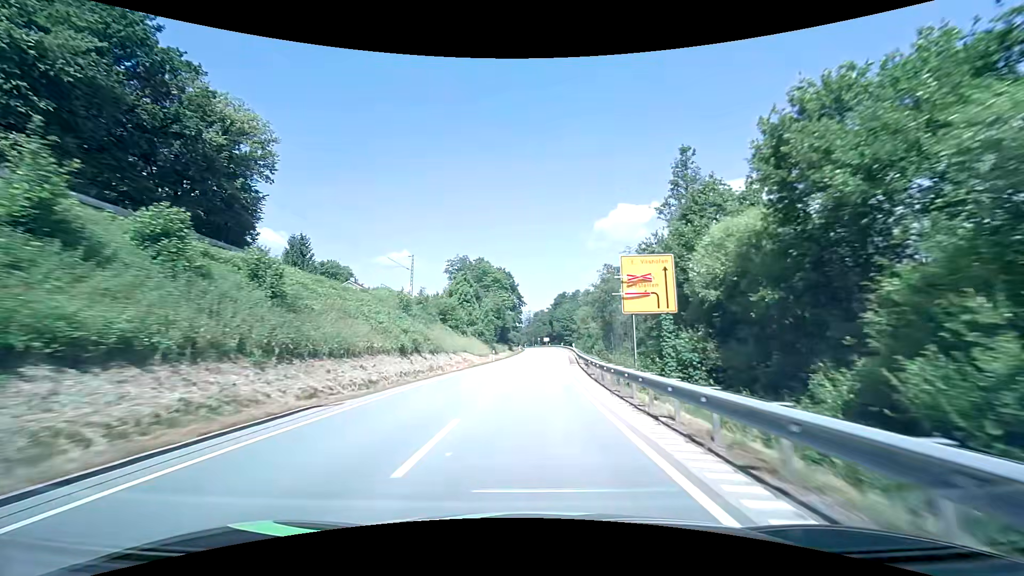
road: primary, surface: asphalt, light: Day
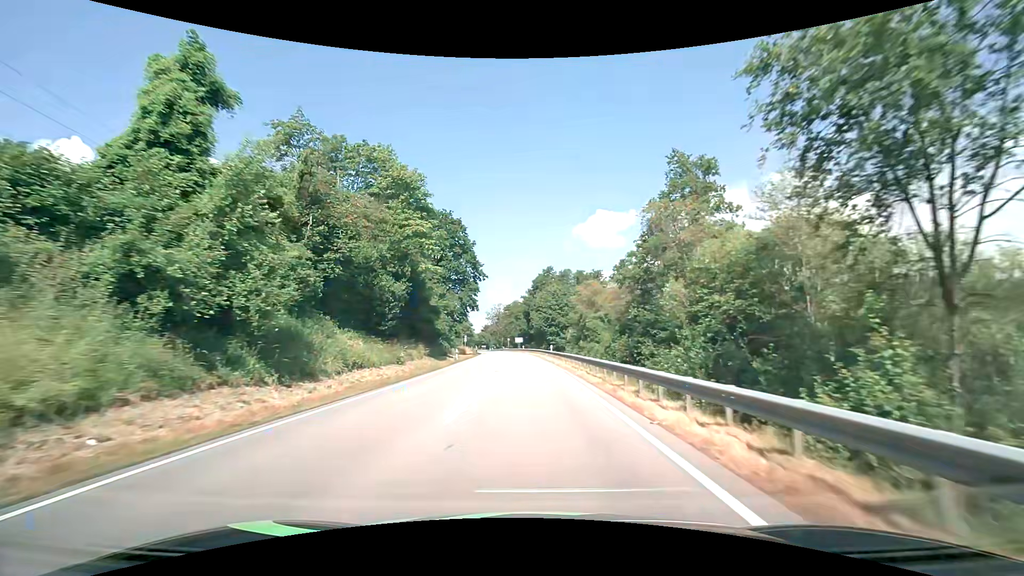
(+2.0, +55.7) m; +3°
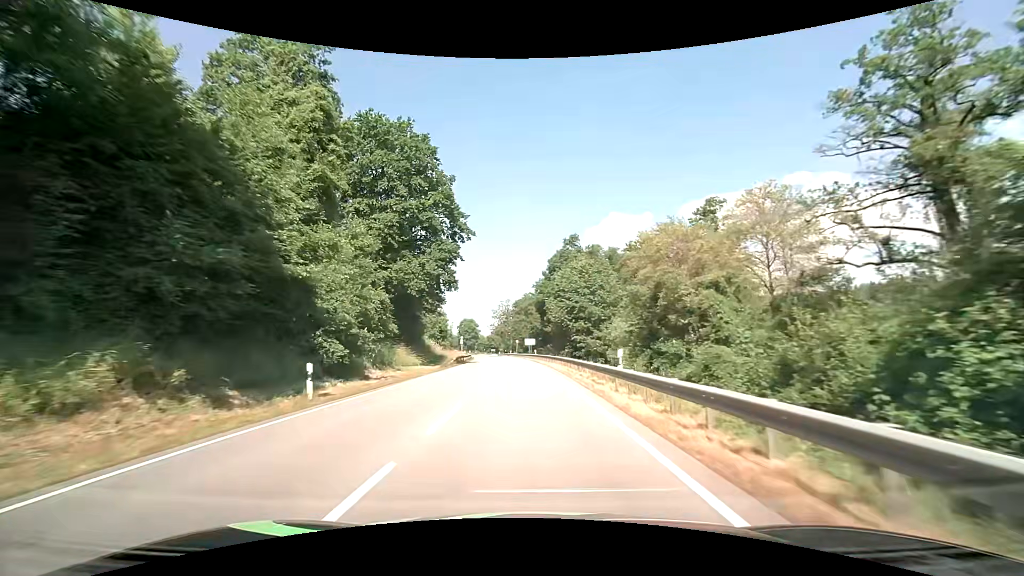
(-0.2, +31.7) m; -2°
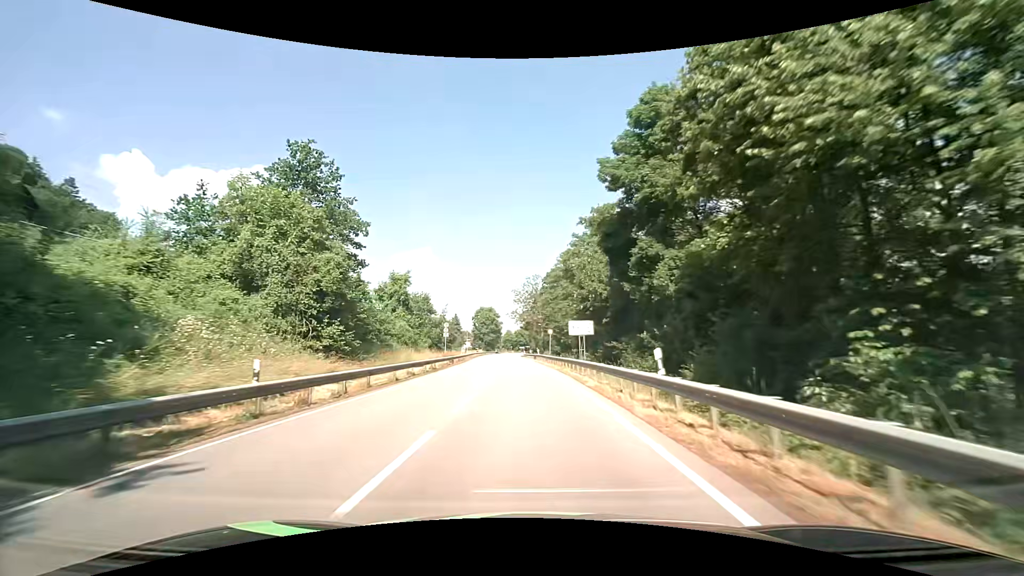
(-1.2, +52.0) m; -3°
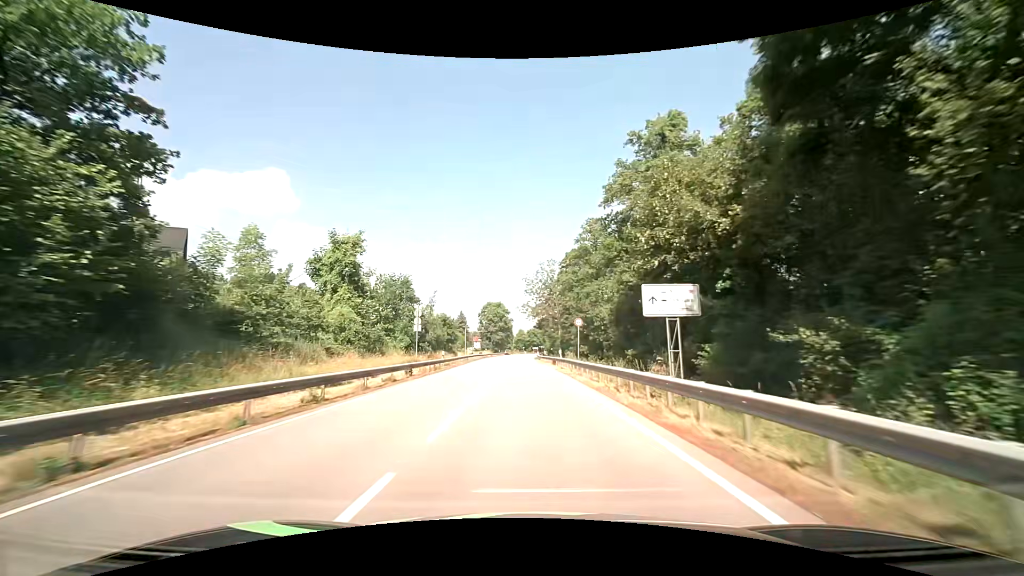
(-0.5, +20.9) m; -1°
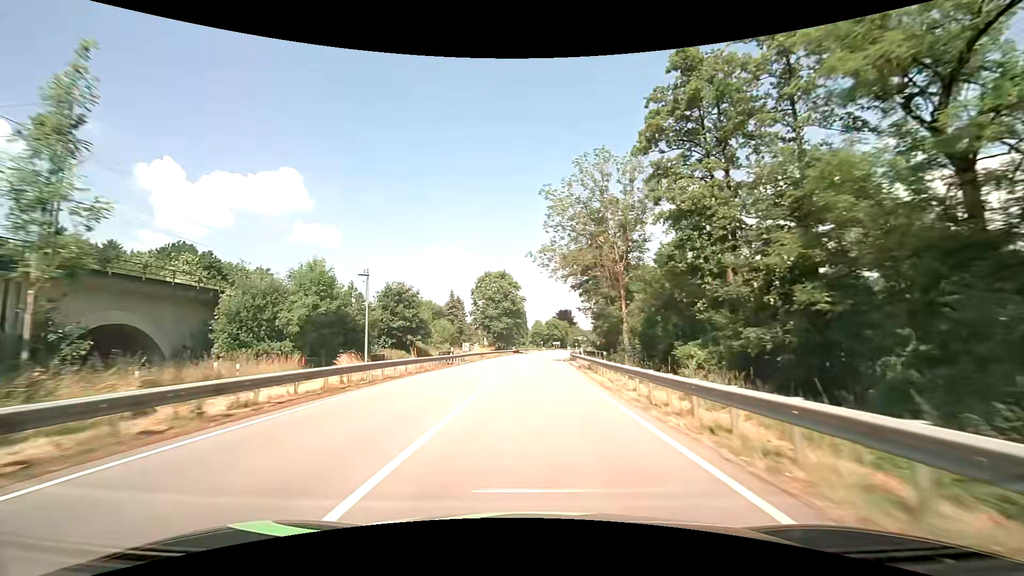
(-1.8, +53.3) m; -2°
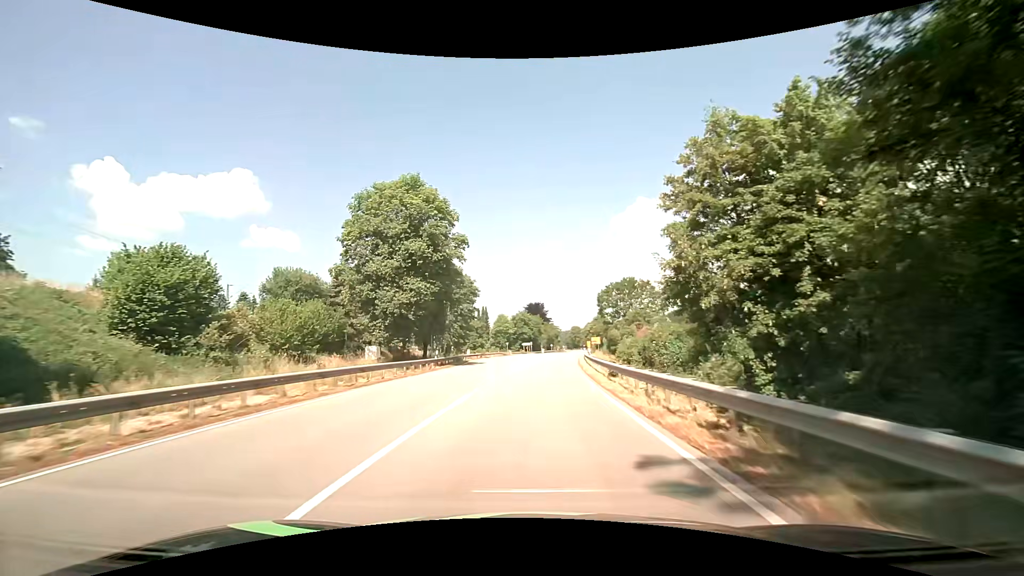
(+0.6, +52.8) m; +3°
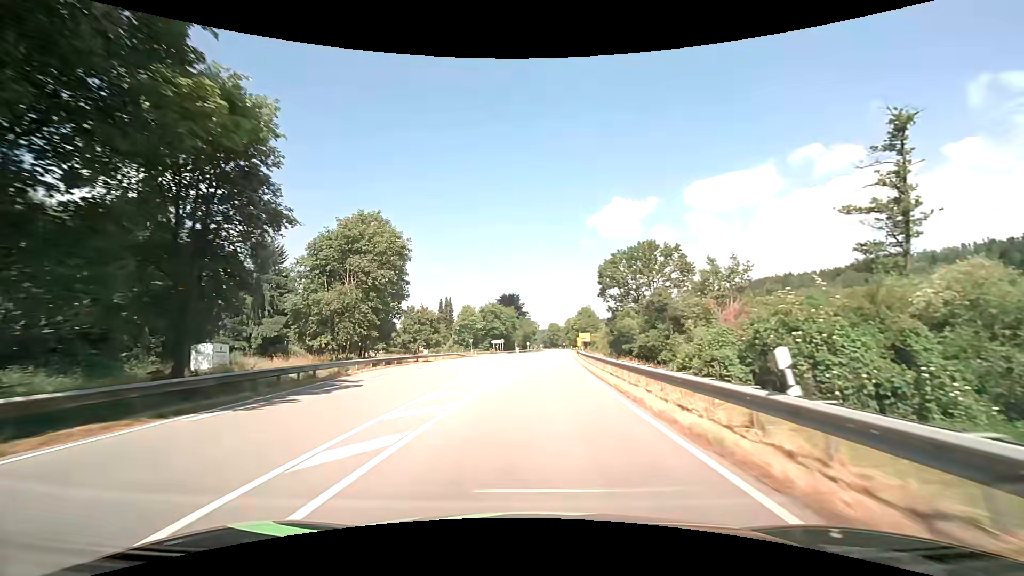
(+0.9, +30.4) m; +3°
(0, +10) (0, +20) (0, +30) (-1, +40) (-1, +50) (-1, +60) (0, +70) (0, +80) (+1, +90) (+2, +100) m
